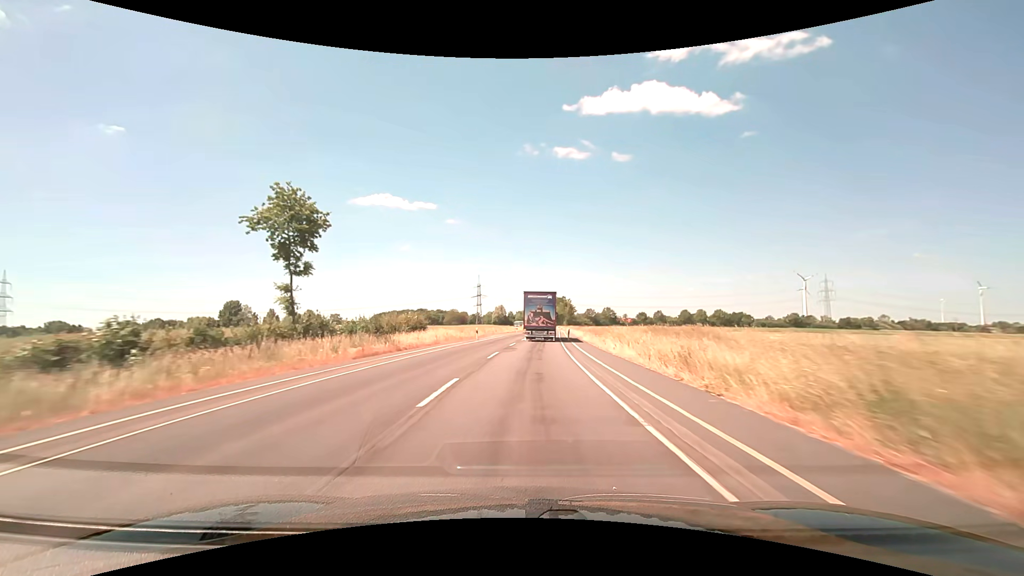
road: secondary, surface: asphalt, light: Day
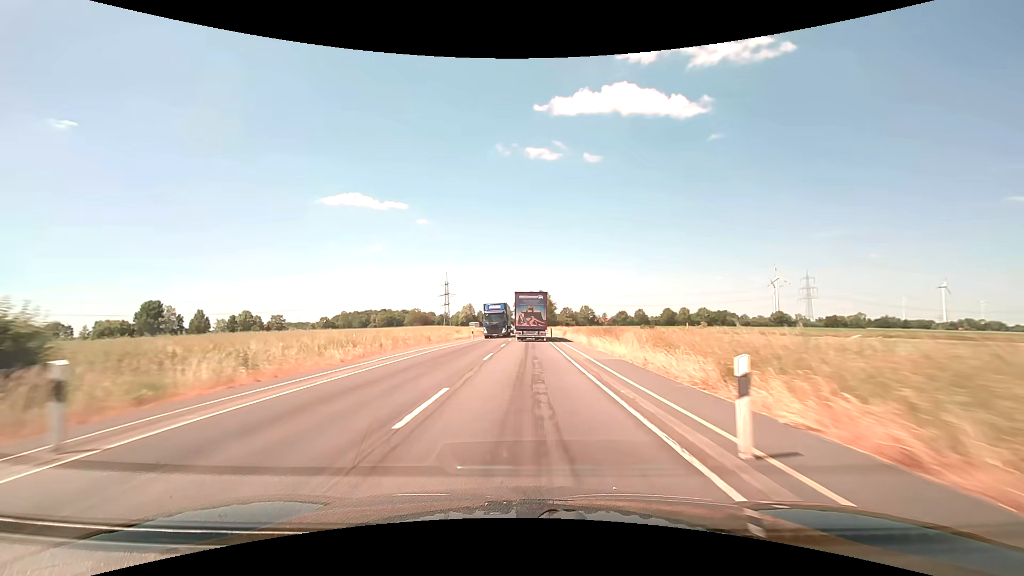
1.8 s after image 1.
(+1.1, +37.5) m; +3°
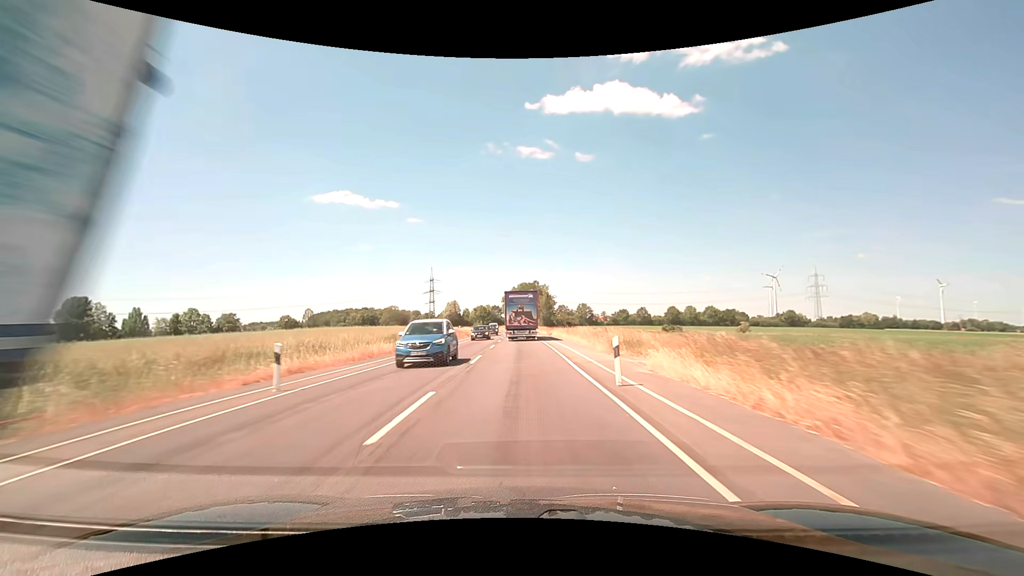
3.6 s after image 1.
(+0.4, +37.6) m; +1°
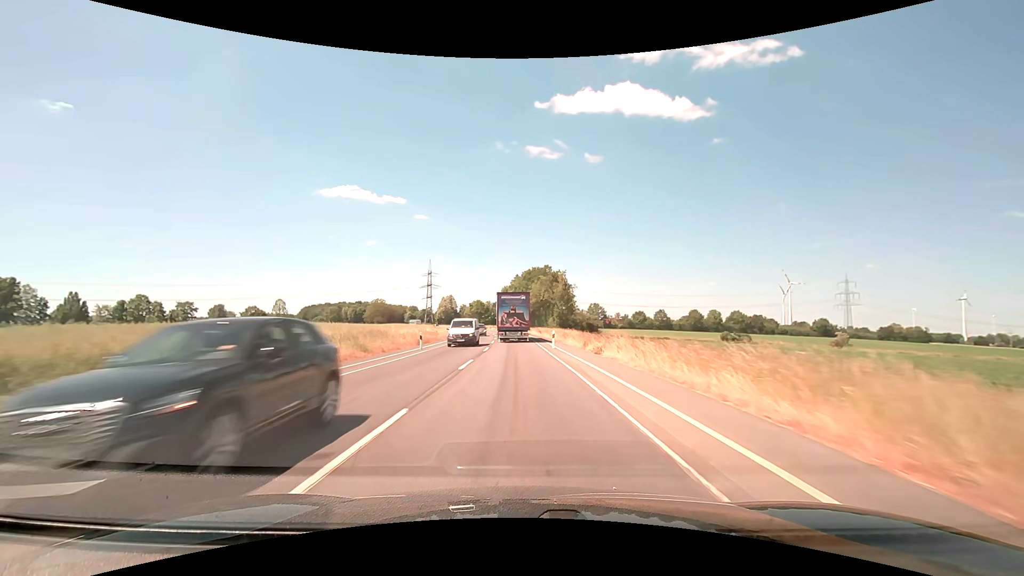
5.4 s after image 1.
(-0.1, +37.5) m; 0°
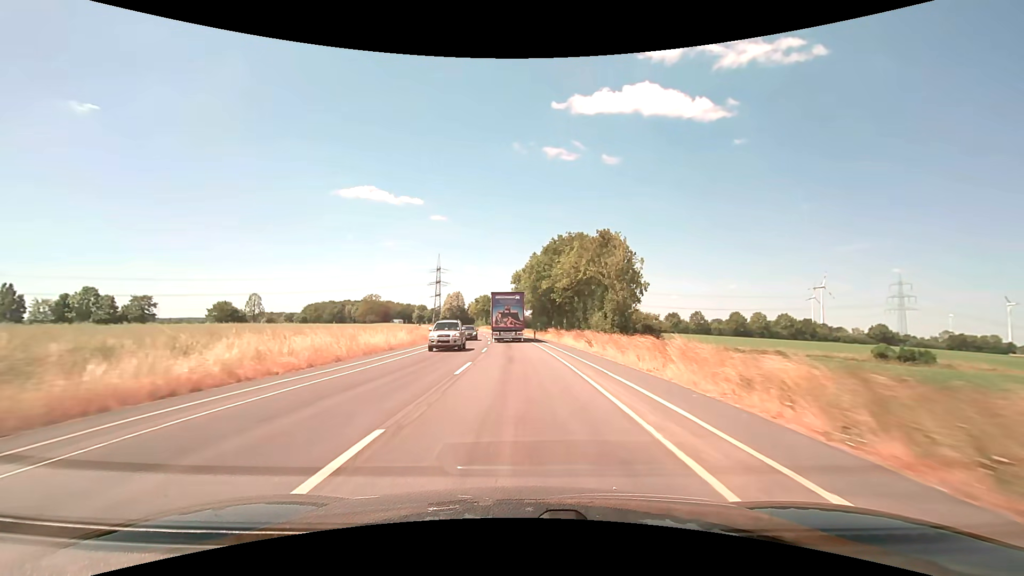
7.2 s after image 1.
(-0.5, +37.6) m; -2°
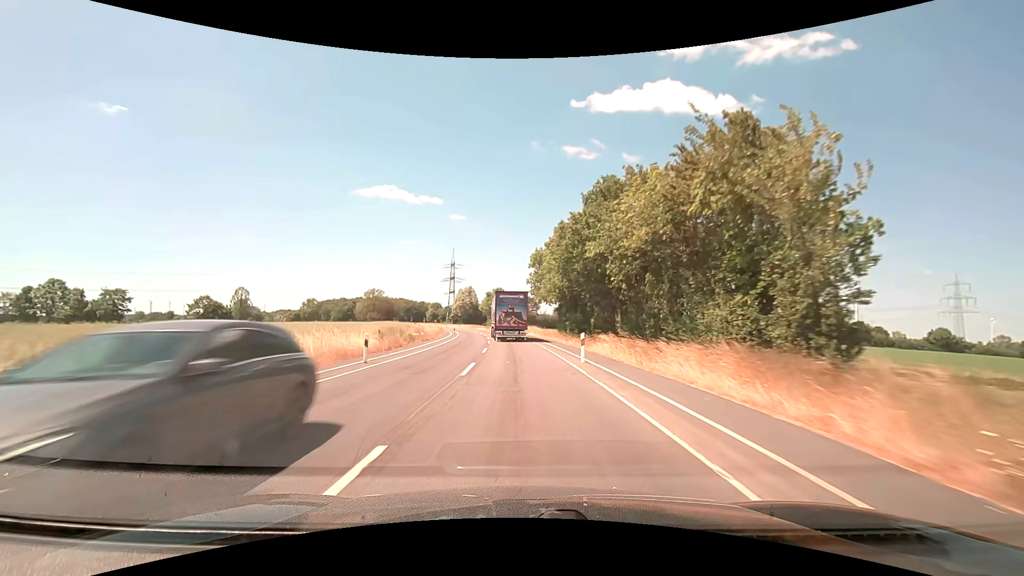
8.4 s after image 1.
(-0.4, +25.0) m; -2°
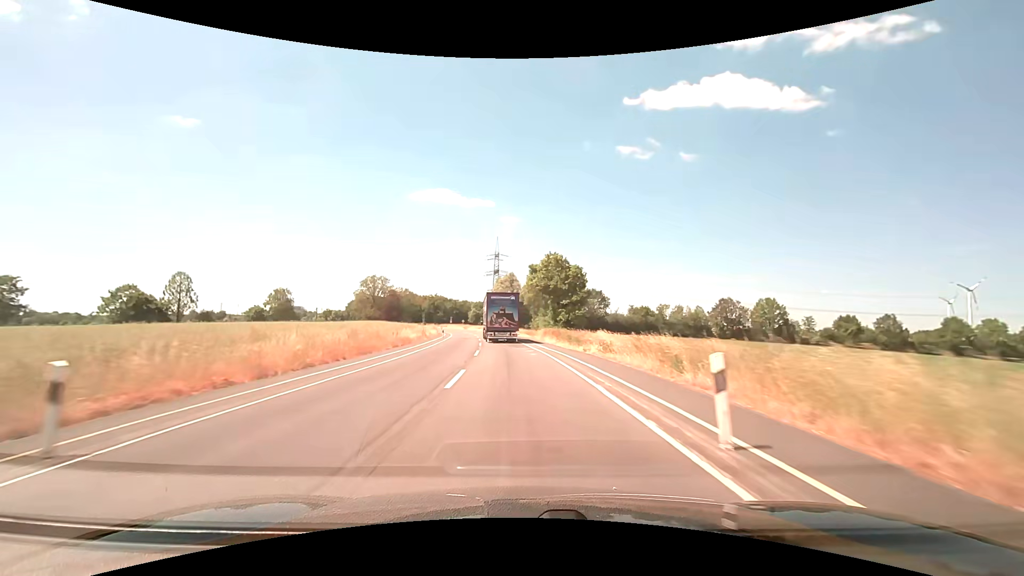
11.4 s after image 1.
(-3.0, +62.4) m; -6°
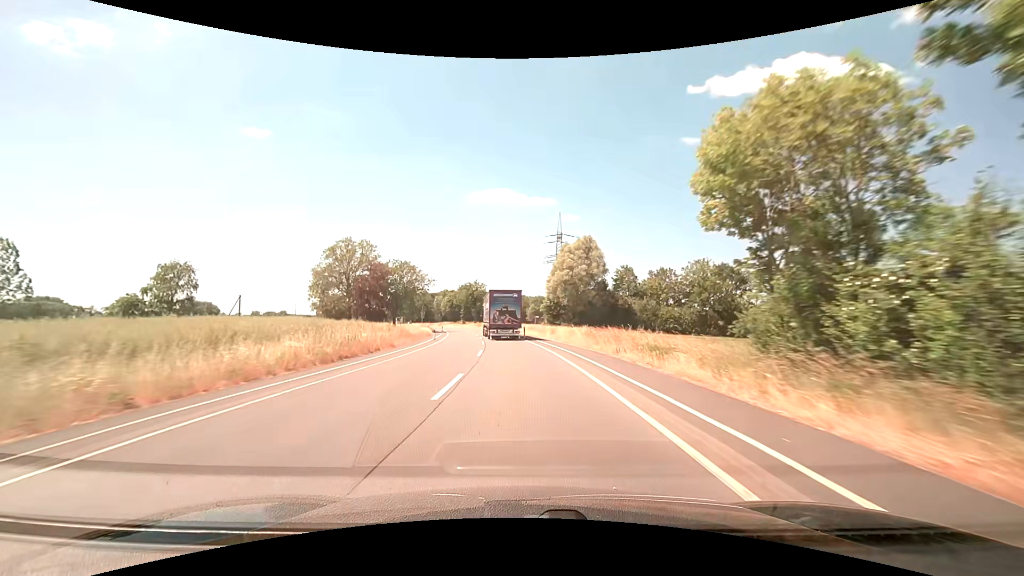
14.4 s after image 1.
(-4.0, +62.4) m; -7°
(0, +10) (0, +20) (-1, +30) (-2, +40) (-3, +50) (-4, +60) (-5, +70) (-7, +80) (-9, +89) (-11, +99) m
